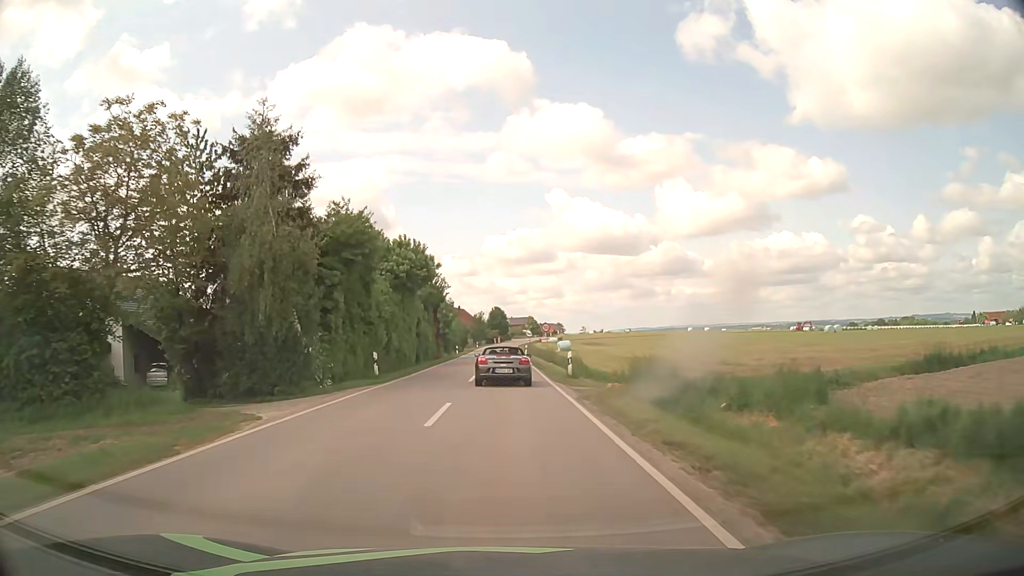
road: tertiary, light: Day
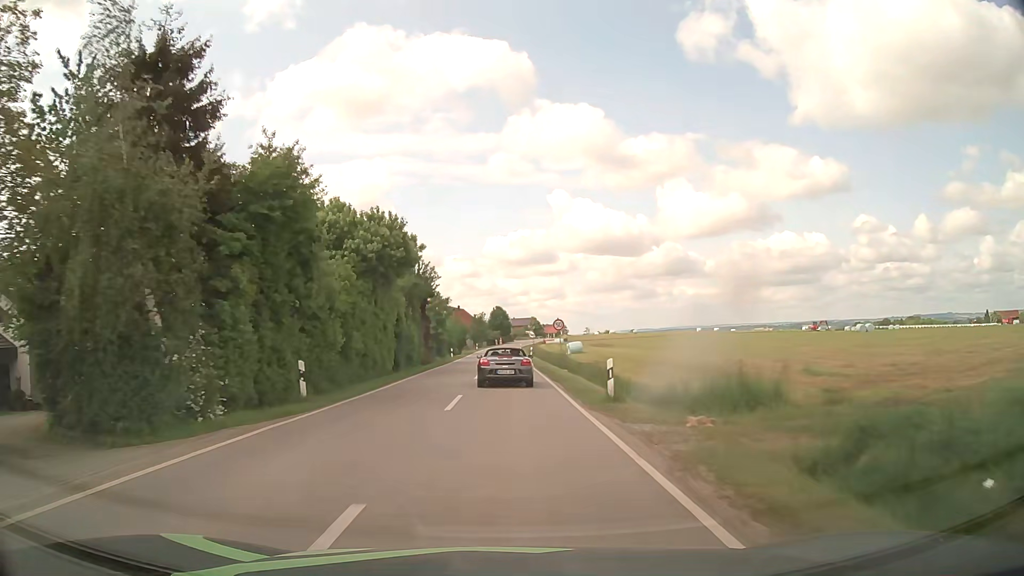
(0.0, +9.1) m; 0°
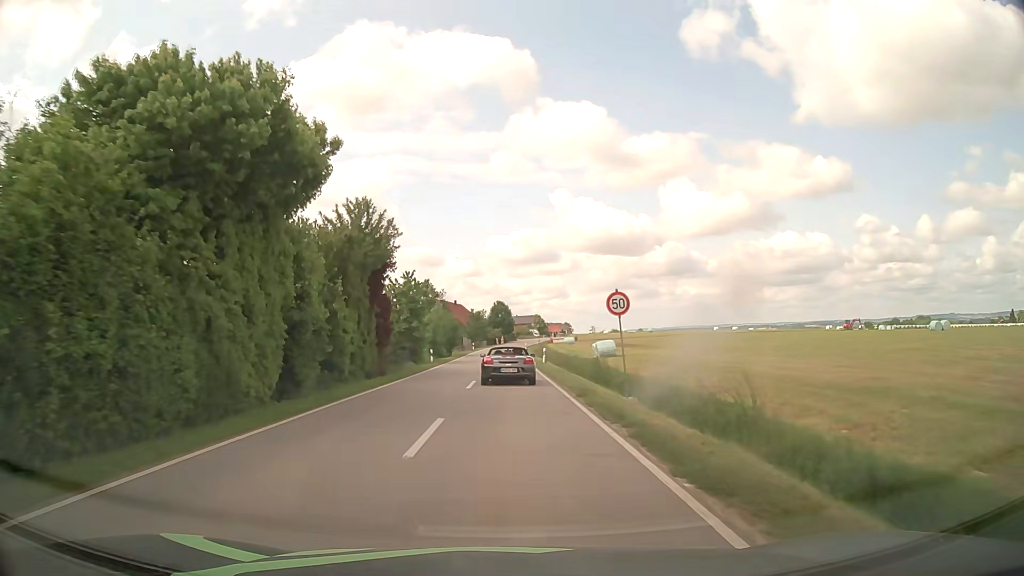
(0.0, +17.8) m; 0°
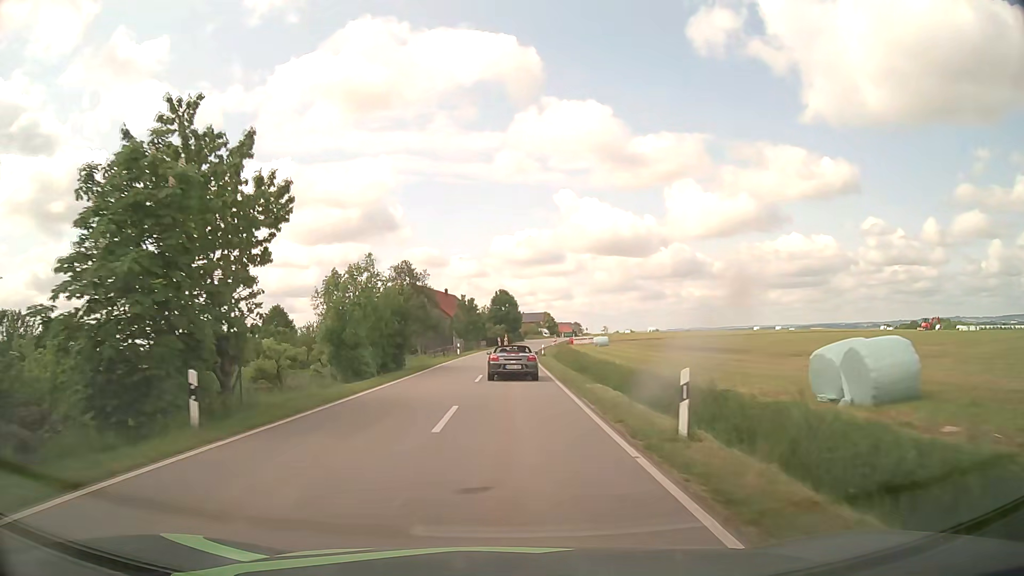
(+0.1, +33.6) m; 0°
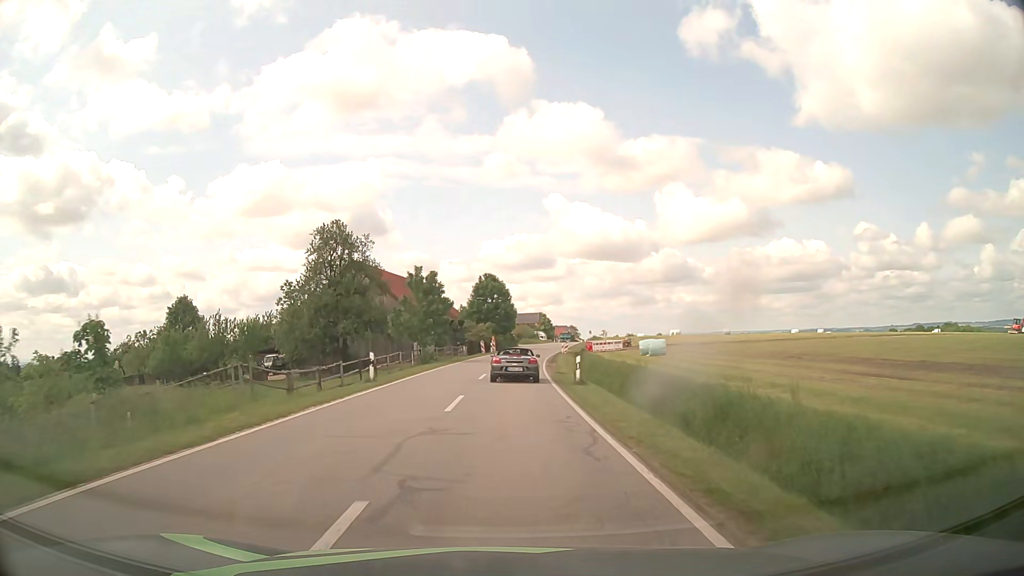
(+0.2, +33.1) m; +1°
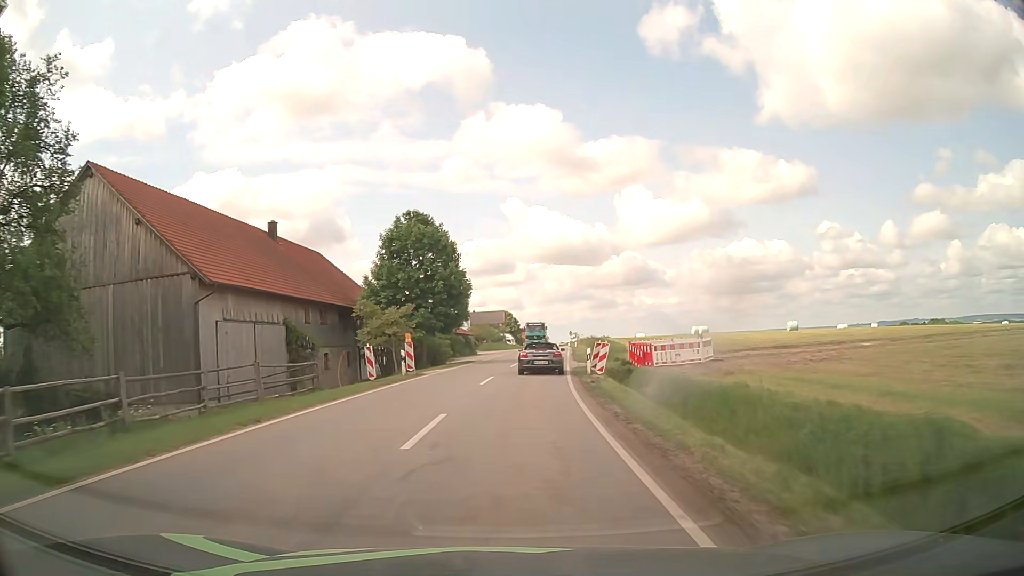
(+0.9, +41.2) m; +3°
(0, +10) (+1, +20) (+1, +30) (+2, +40) (+3, +50) (+4, +60) (+5, +70) (+6, +80) (+6, +90) (+7, +100) m
